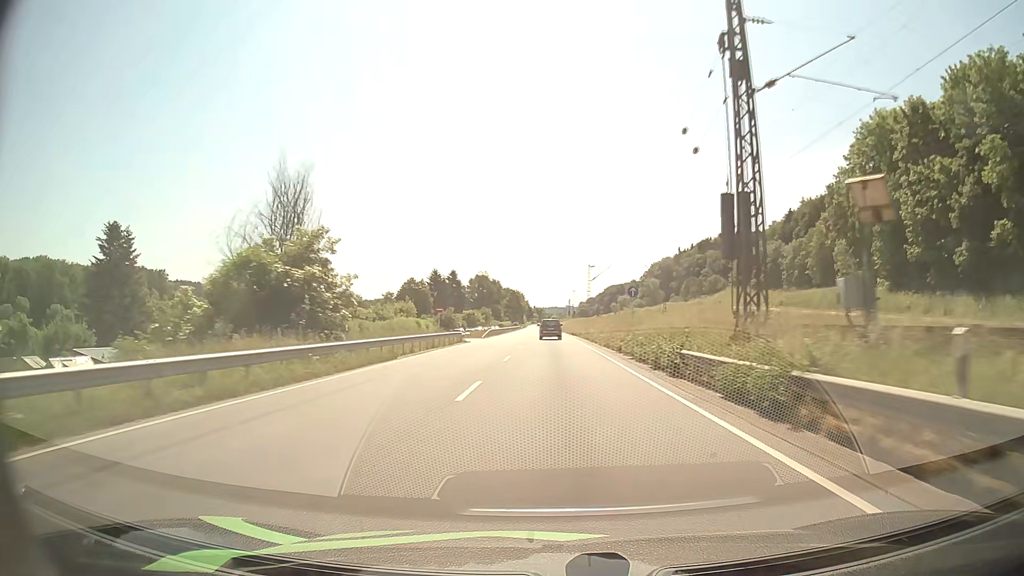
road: primary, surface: asphalt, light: Day
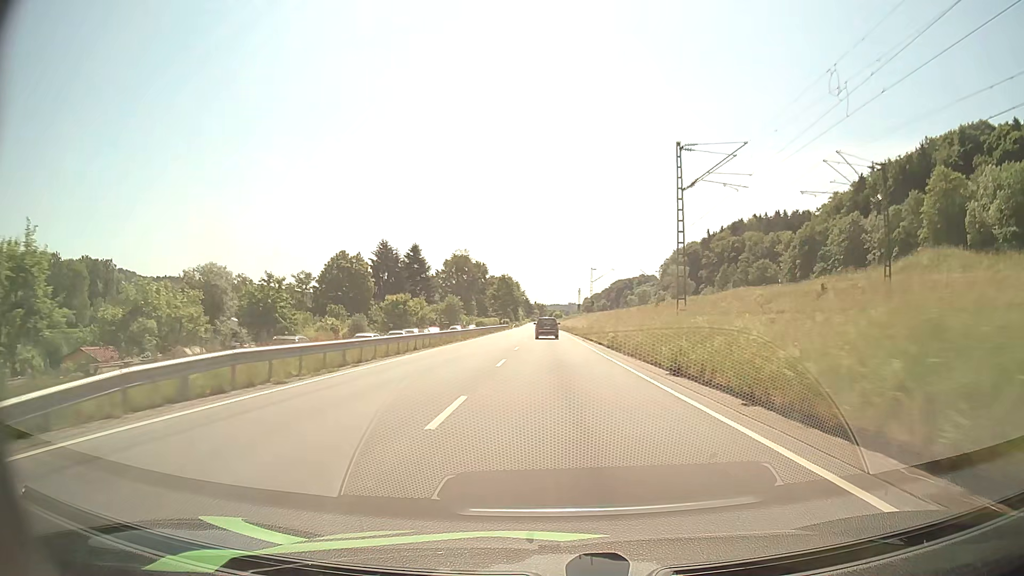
(0.0, +64.8) m; 0°
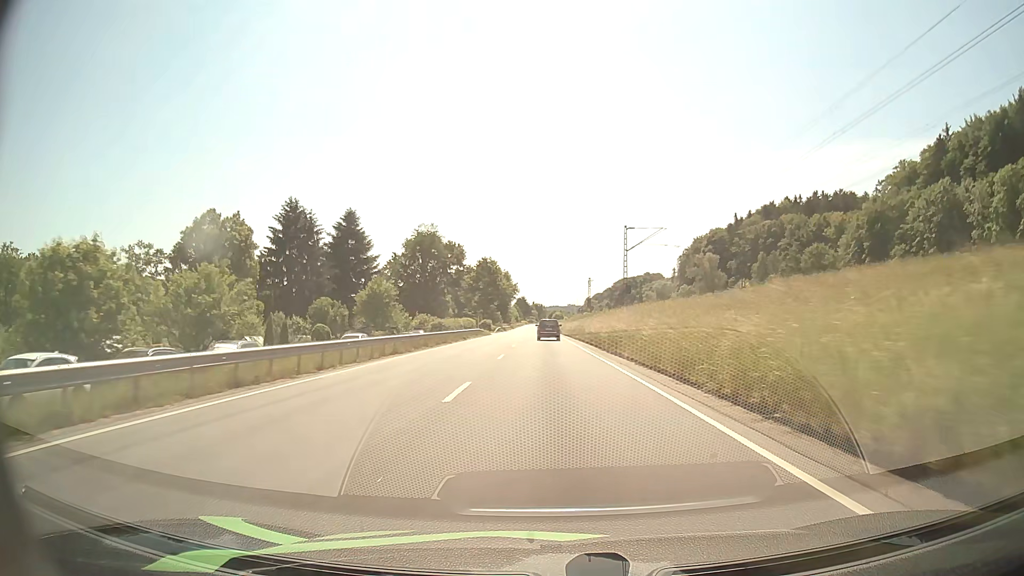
(-0.1, +49.3) m; 0°
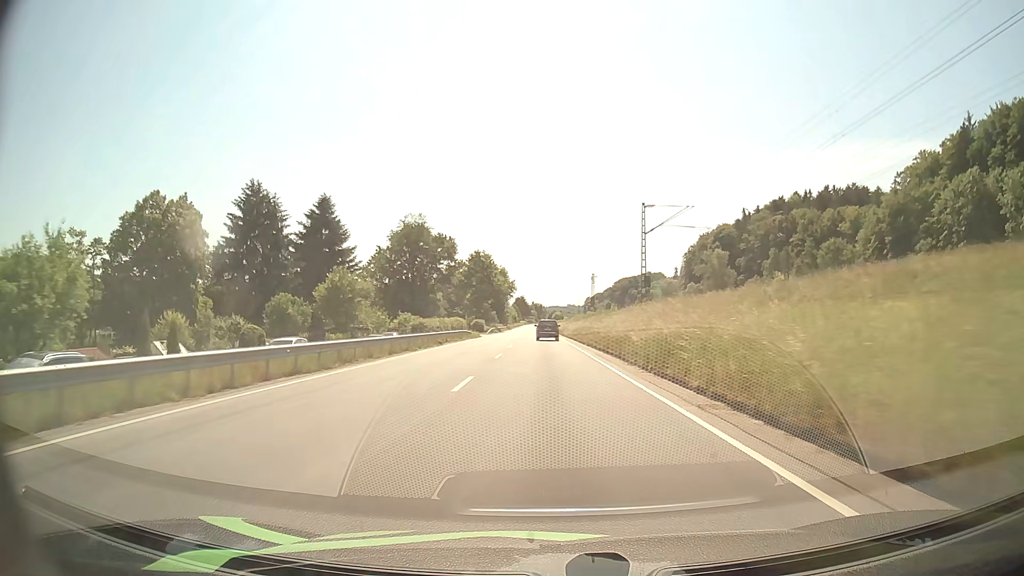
(0.0, +12.0) m; 0°
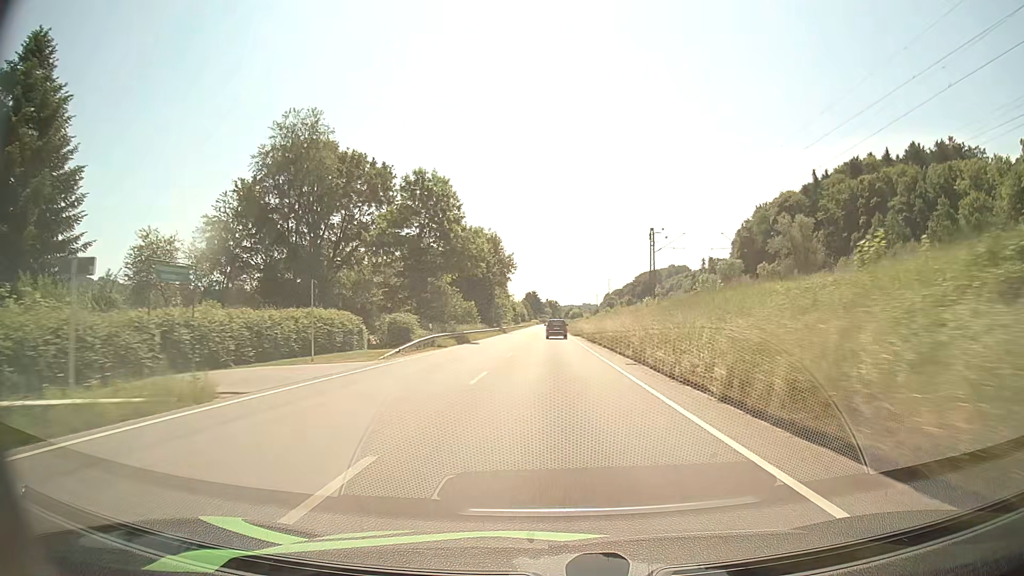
(-0.6, +60.1) m; -1°
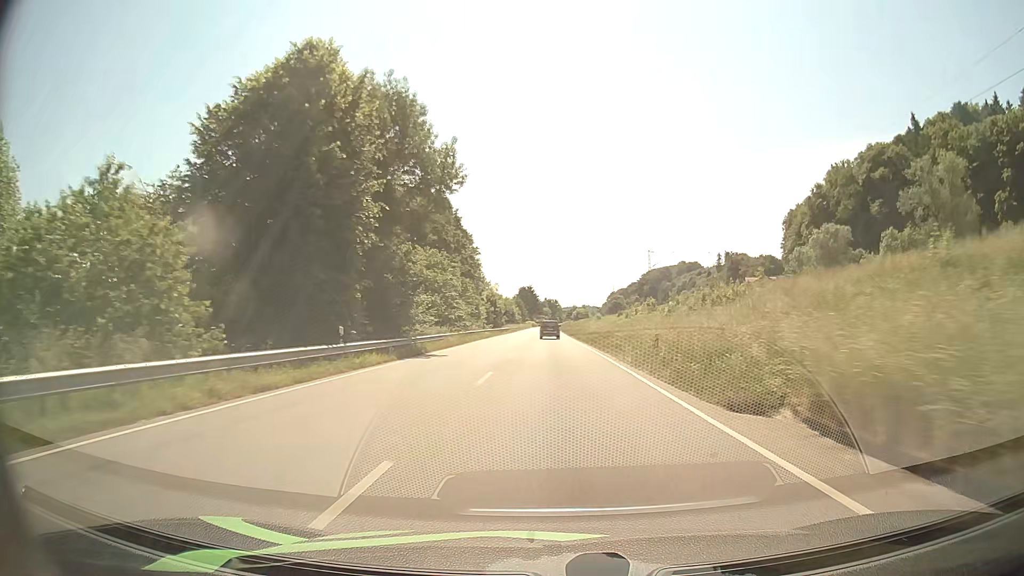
(-0.1, +61.5) m; 0°
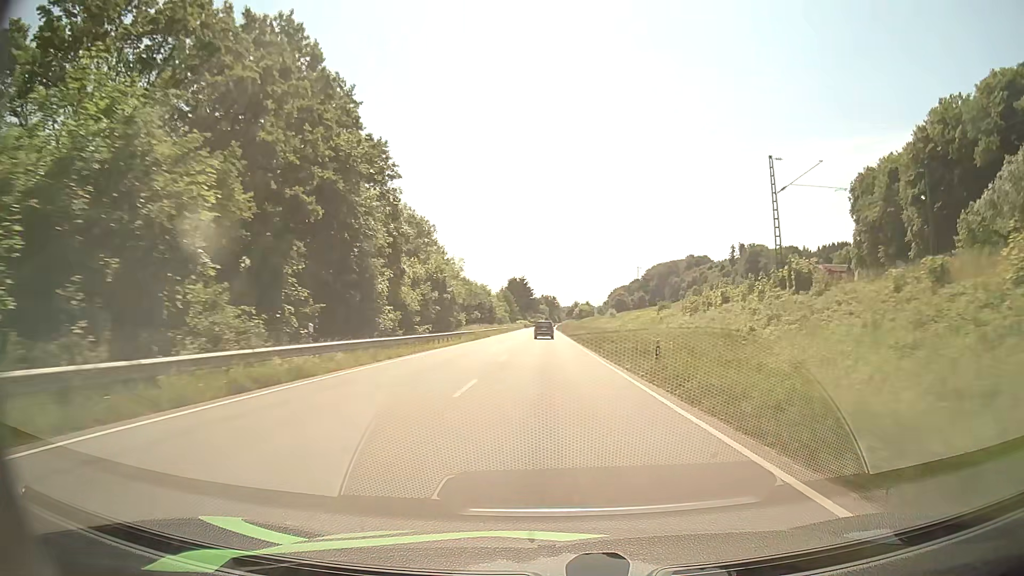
(+0.3, +51.4) m; 0°
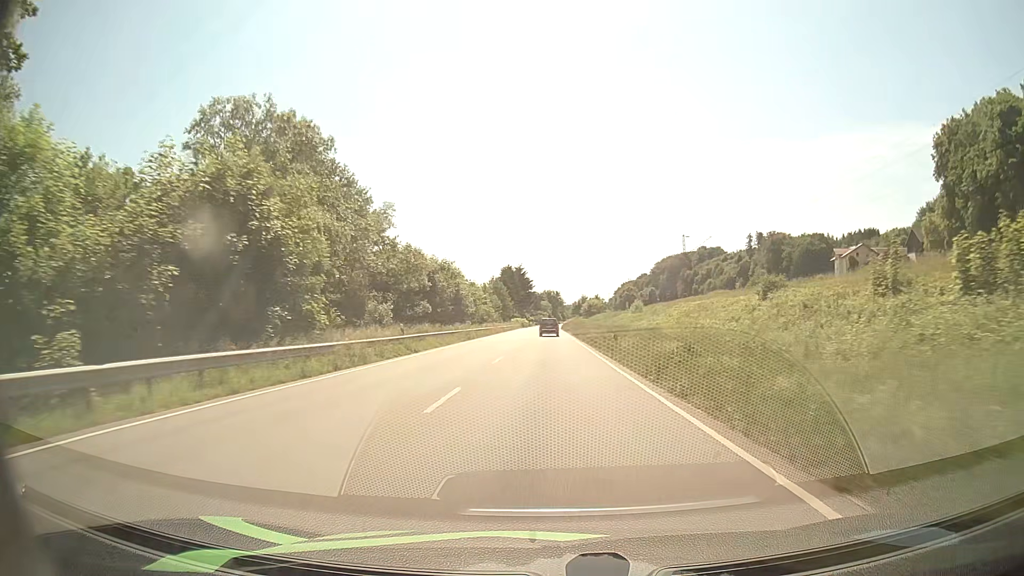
(+0.1, +39.3) m; 0°
(0, +10) (0, +20) (0, +30) (0, +40) (0, +50) (0, +60) (-1, +70) (-1, +80) (-1, +90) (0, +100) m
